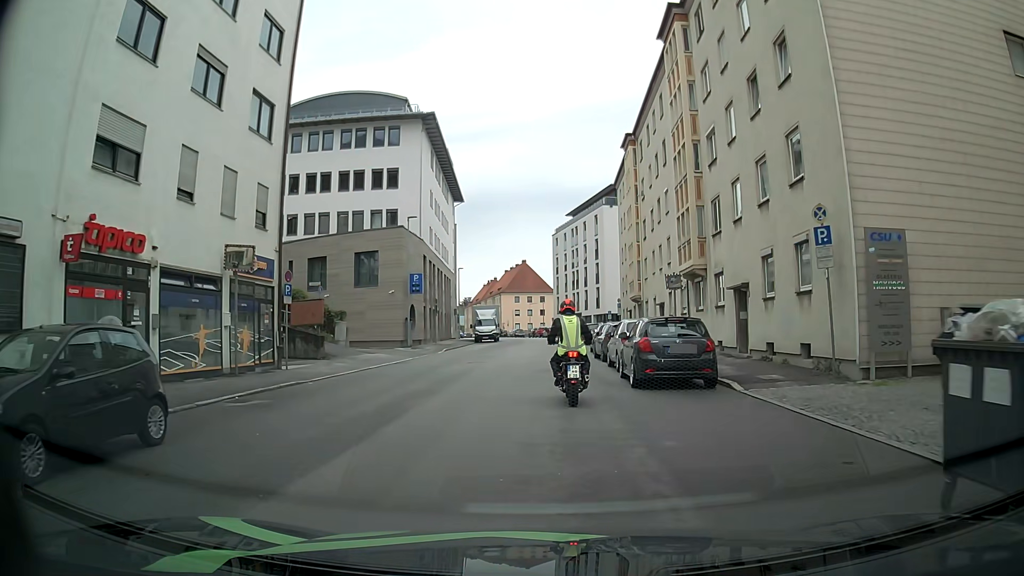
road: tertiary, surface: asphalt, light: Day
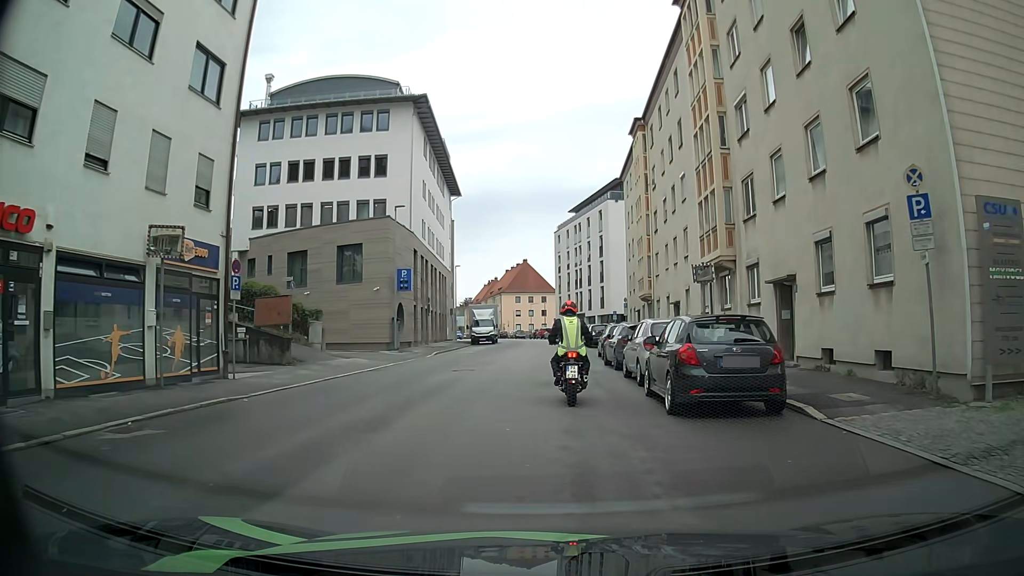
(+0.1, +4.1) m; +1°
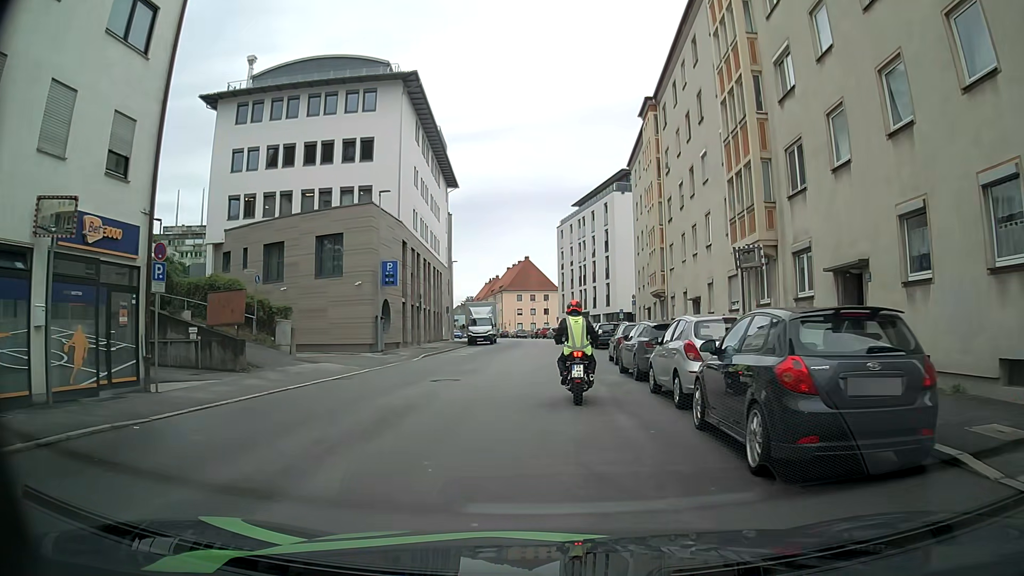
(0.0, +4.2) m; -1°
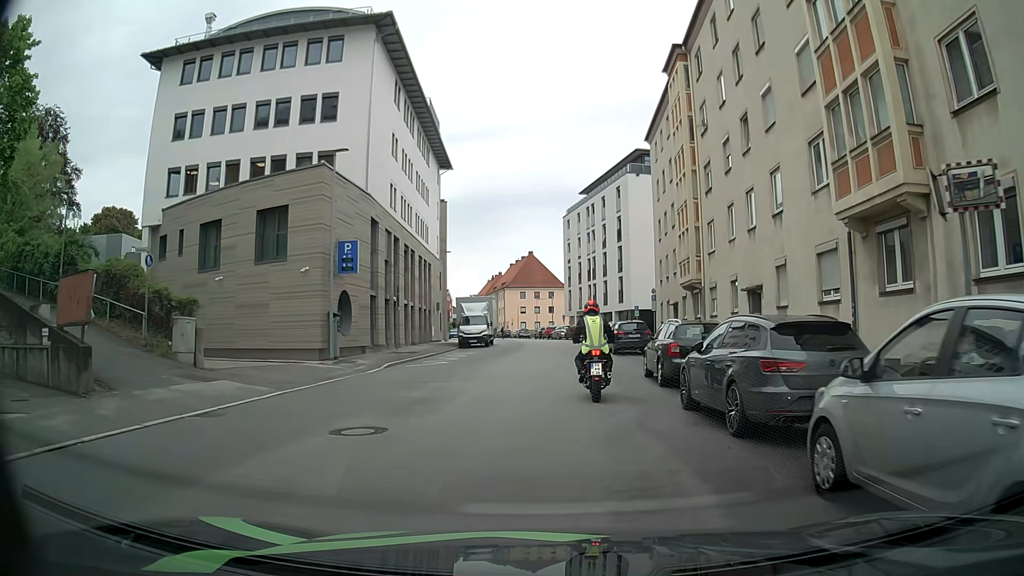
(+0.1, +8.3) m; +1°
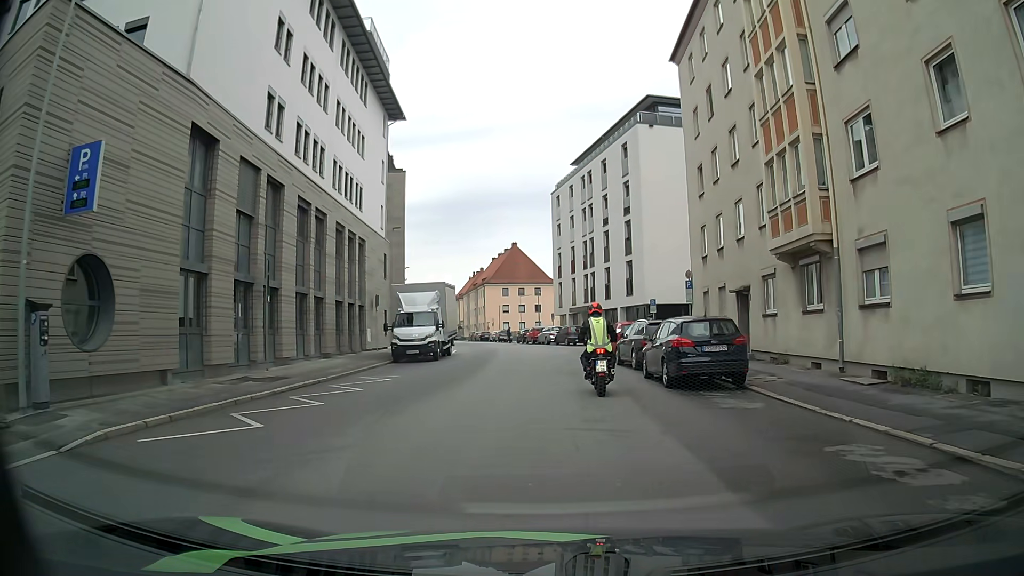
(-0.1, +16.3) m; 0°
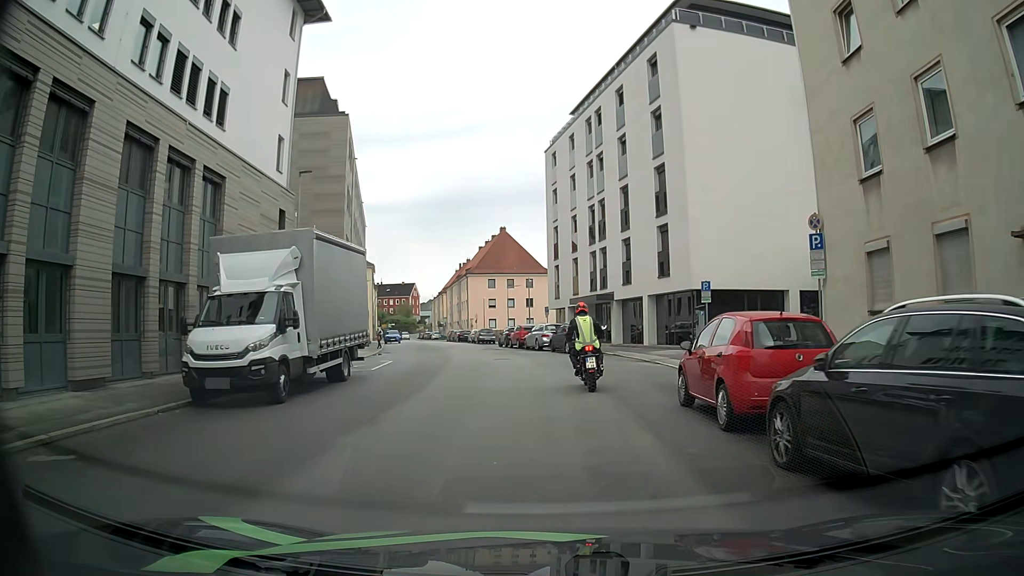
(0.0, +16.9) m; 0°
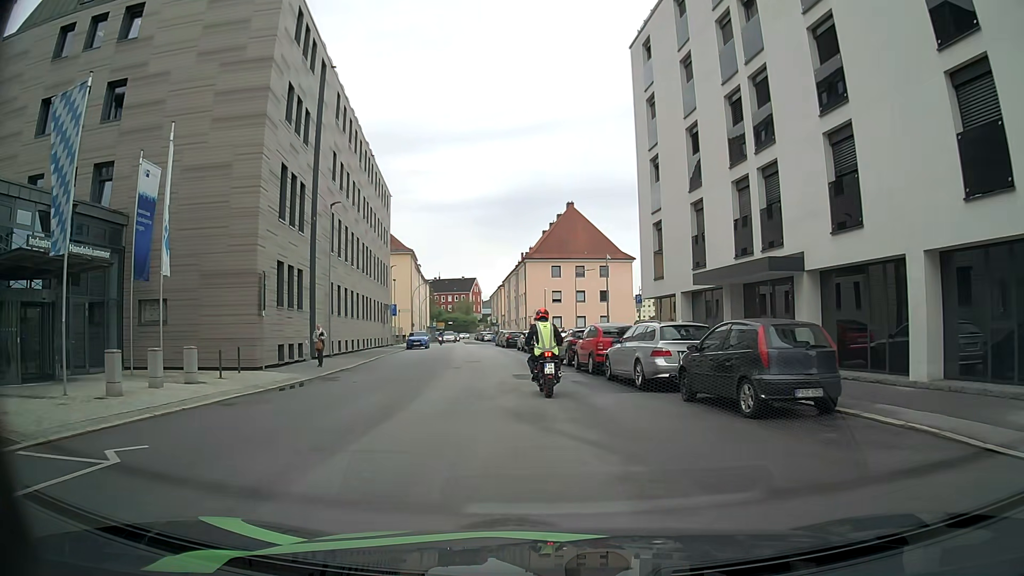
(-0.7, +21.7) m; -5°
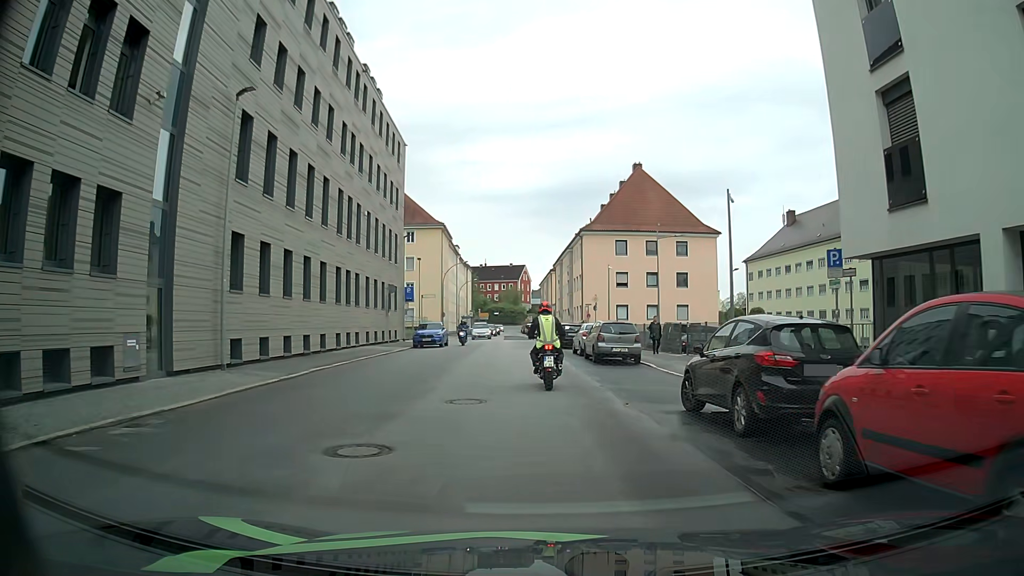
(-1.1, +17.5) m; -5°
(0, +10) (0, +20) (-1, +30) (-1, +40) (-2, +50) (-2, +60) (-3, +70) (-3, +80) (-4, +90) (-4, +100) m
